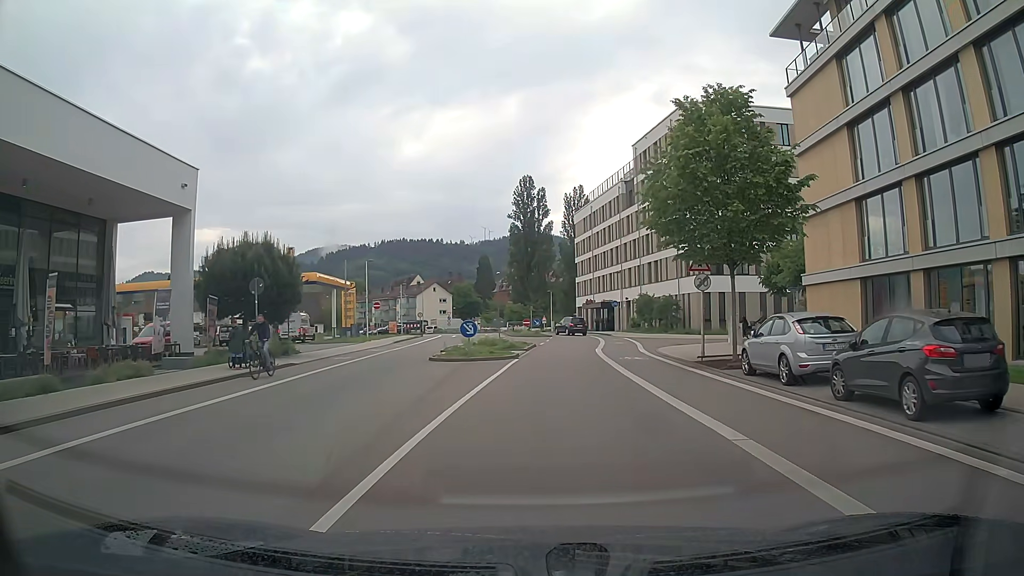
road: residential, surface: asphalt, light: Day
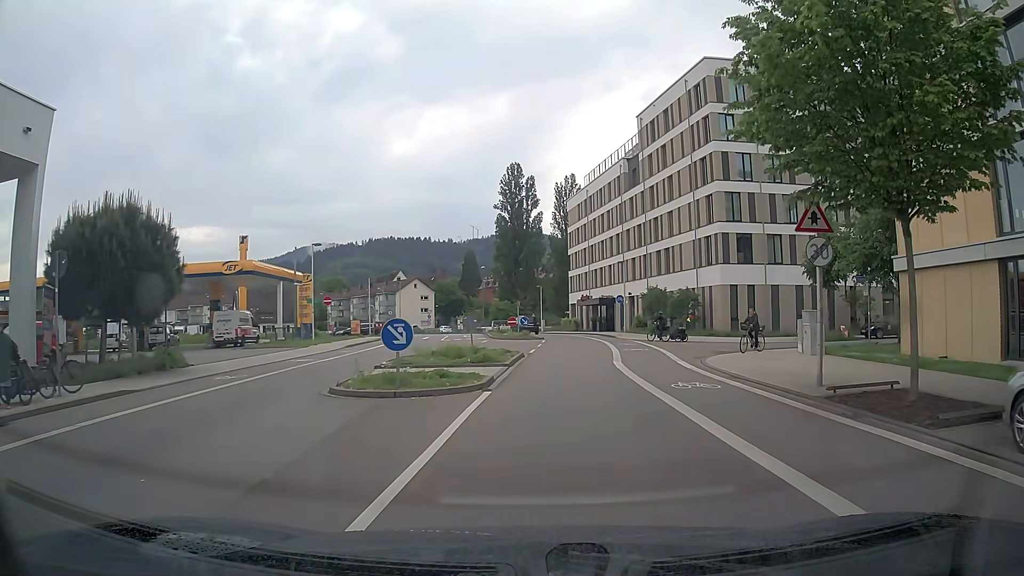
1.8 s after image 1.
(+0.1, +10.7) m; +1°
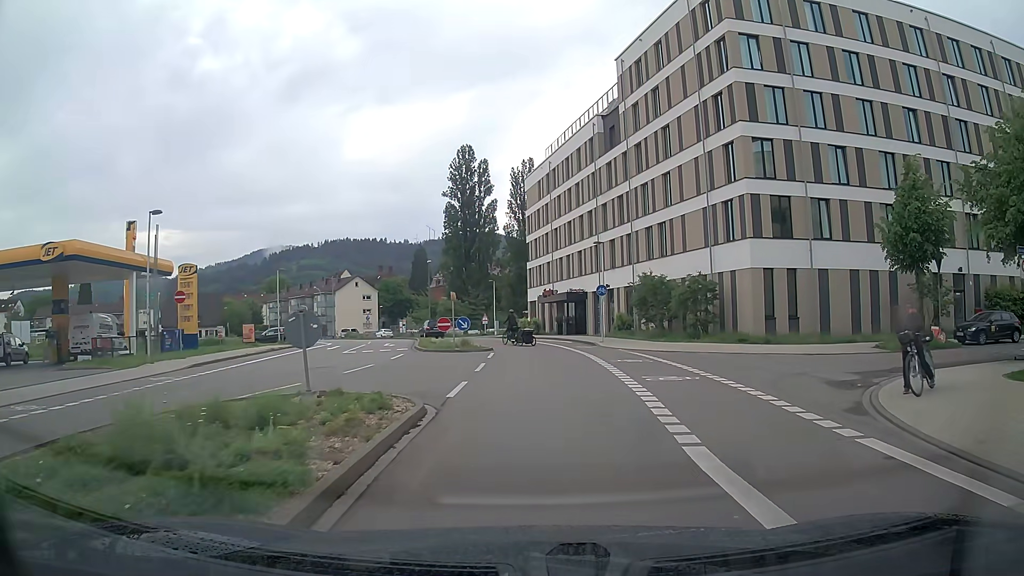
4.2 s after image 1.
(+0.4, +15.0) m; +3°
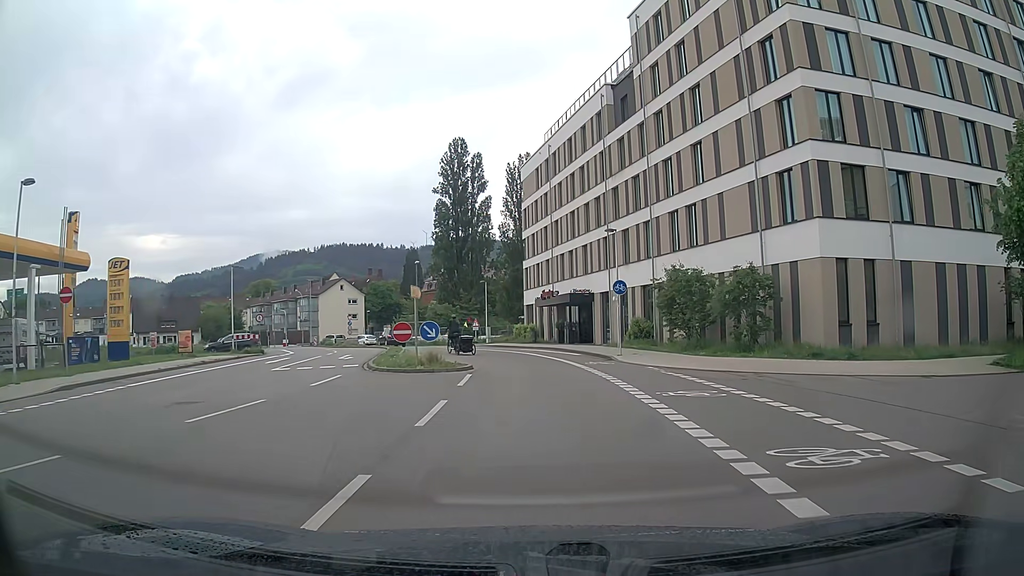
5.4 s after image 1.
(0.0, +8.7) m; 0°
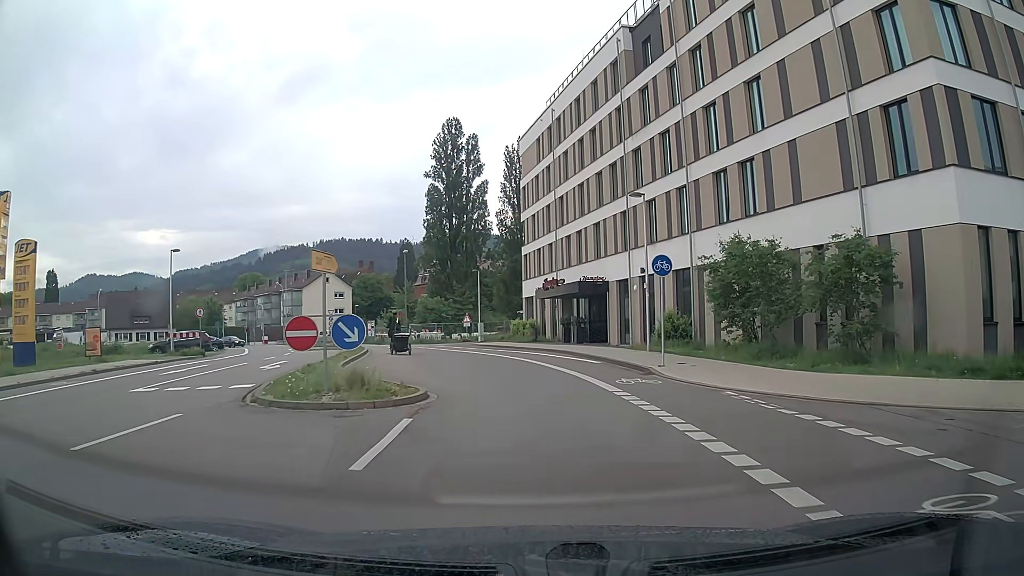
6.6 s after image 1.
(0.0, +9.0) m; +1°
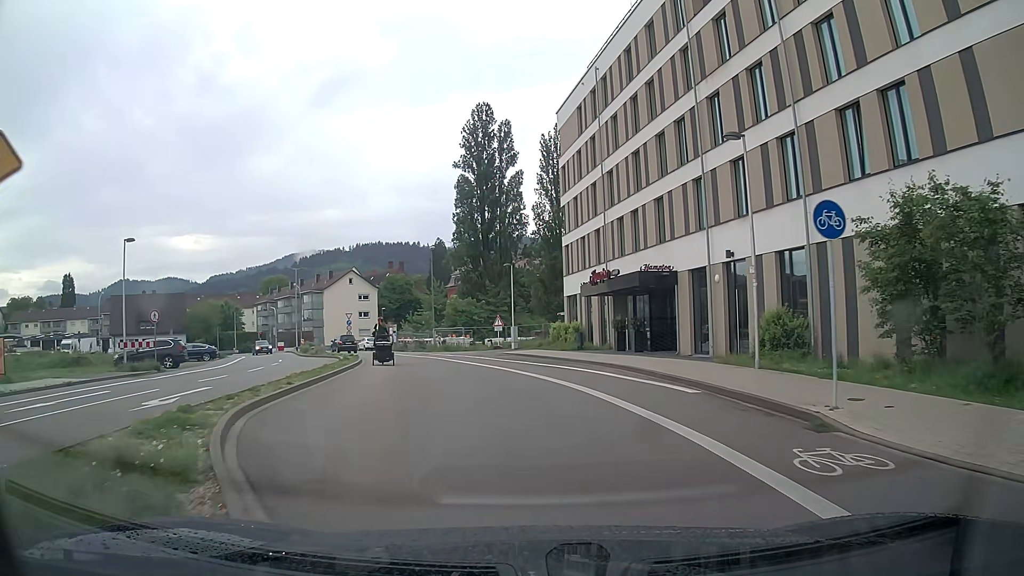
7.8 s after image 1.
(-0.4, +8.9) m; -4°
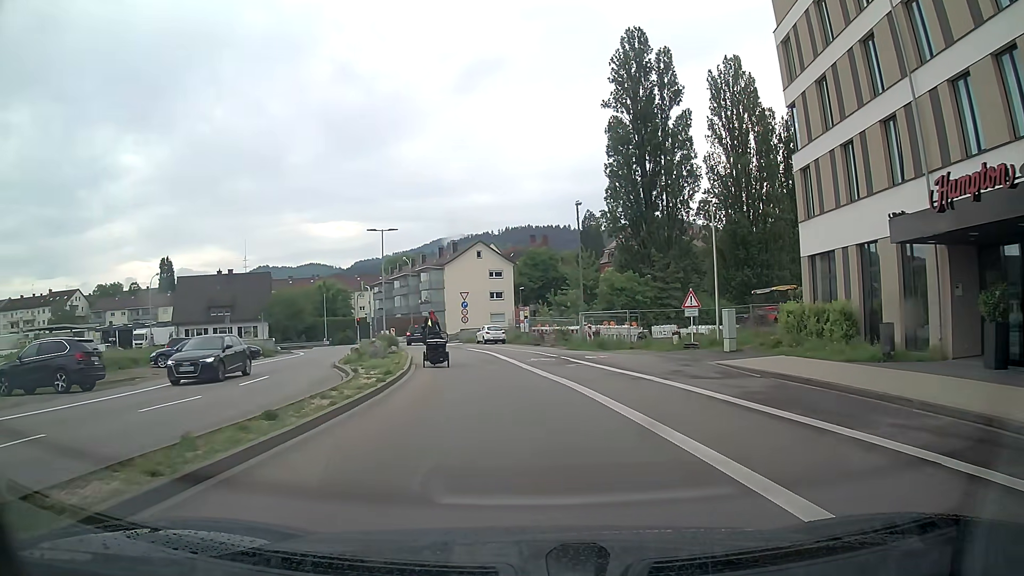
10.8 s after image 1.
(-2.3, +20.8) m; -12°
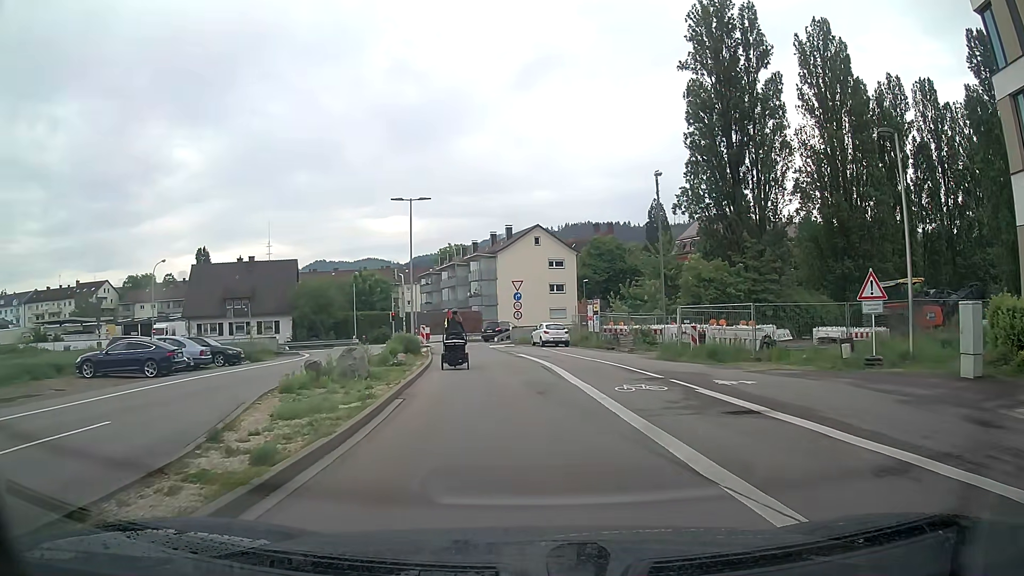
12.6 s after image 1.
(-0.5, +11.2) m; -5°
(0, +10) (-1, +20) (-3, +30) (-5, +40) (-6, +50) (-2, +59) (+7, +64) (+16, +68) (+25, +72) (+34, +76) m
